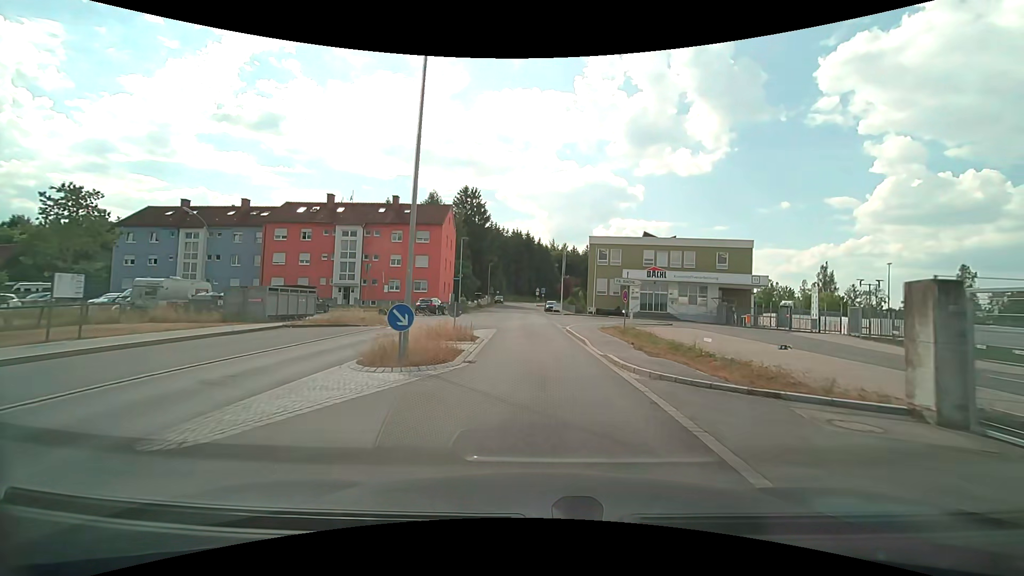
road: unclassified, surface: asphalt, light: Day
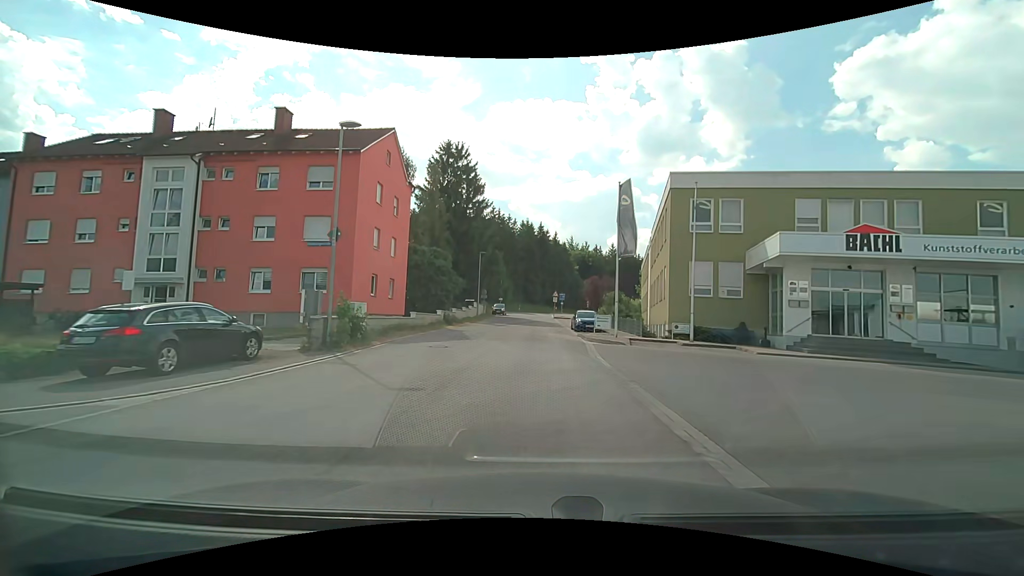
(-0.3, +32.0) m; -2°
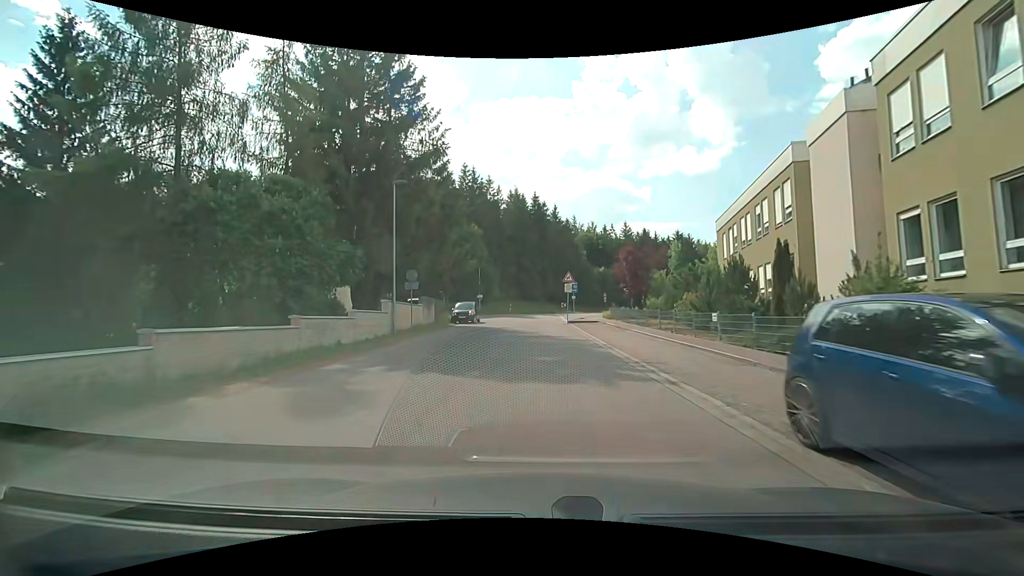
(+0.2, +31.8) m; 0°
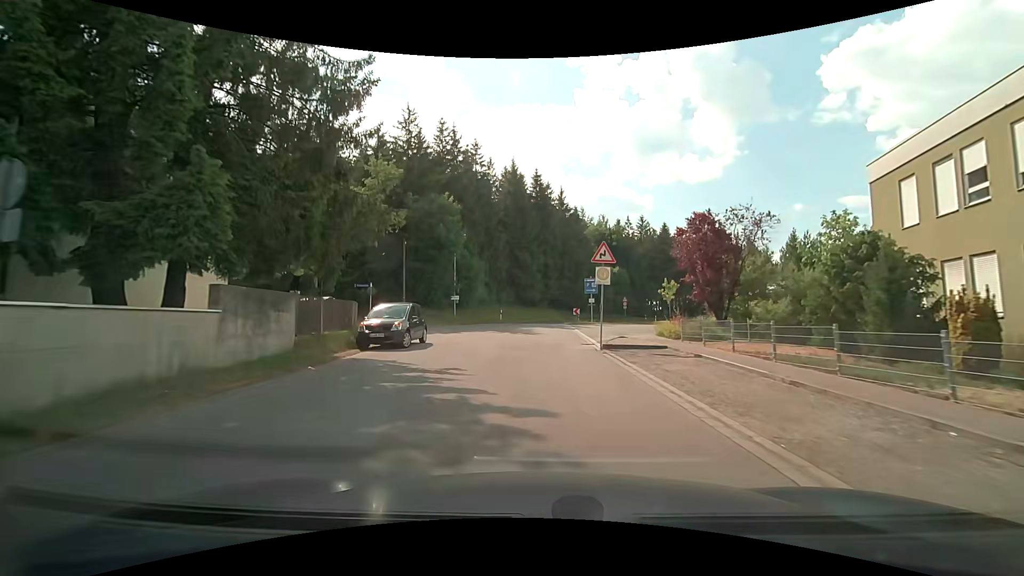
(+0.2, +18.9) m; 0°
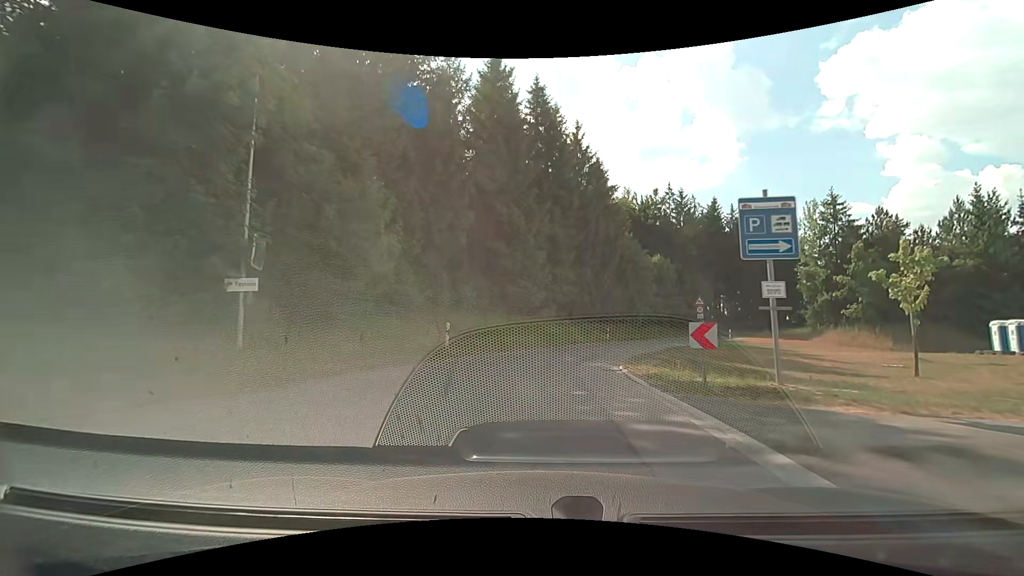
(+0.1, +30.7) m; 0°
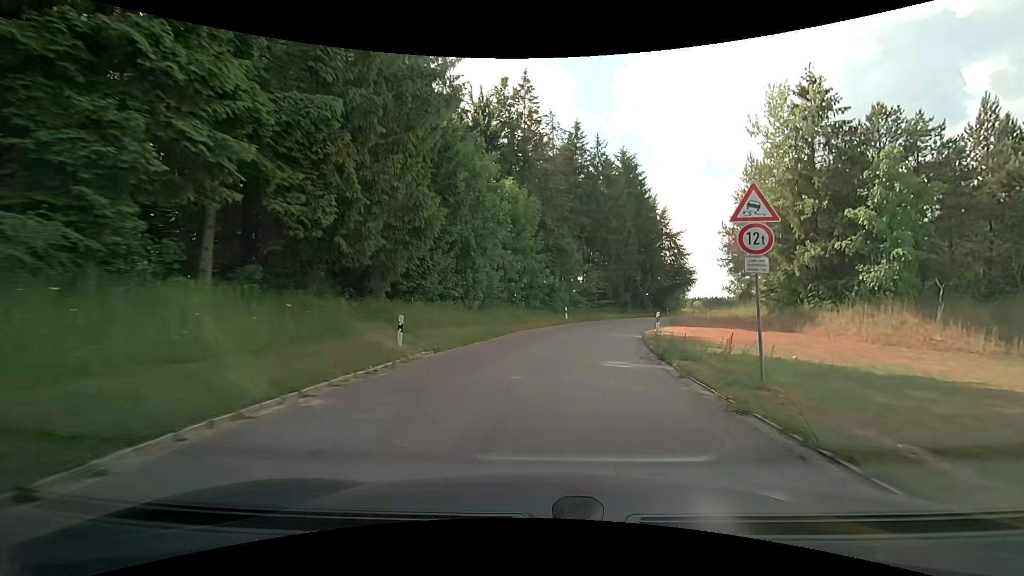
(+4.3, +29.7) m; +21°
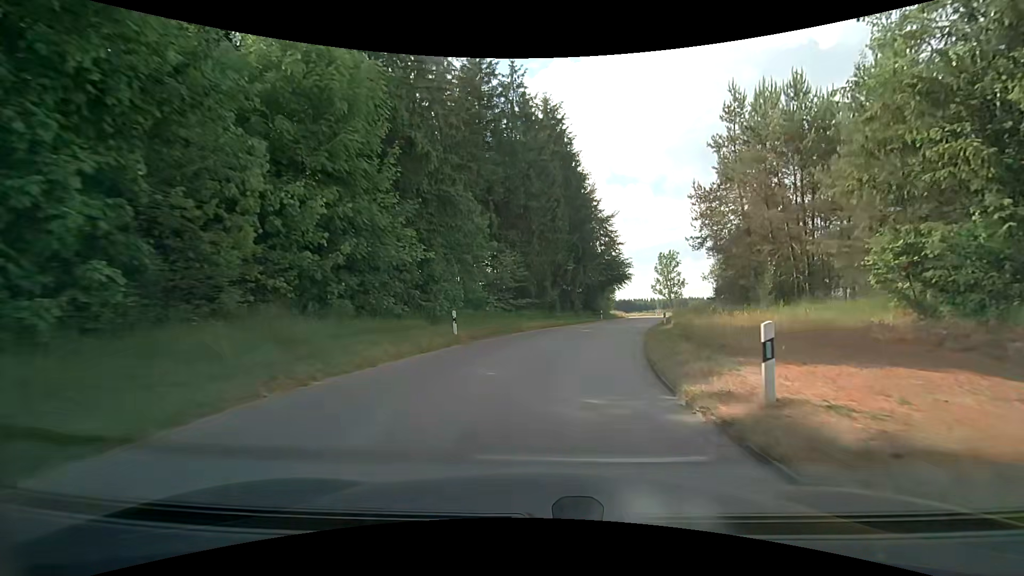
(+1.6, +18.9) m; +9°
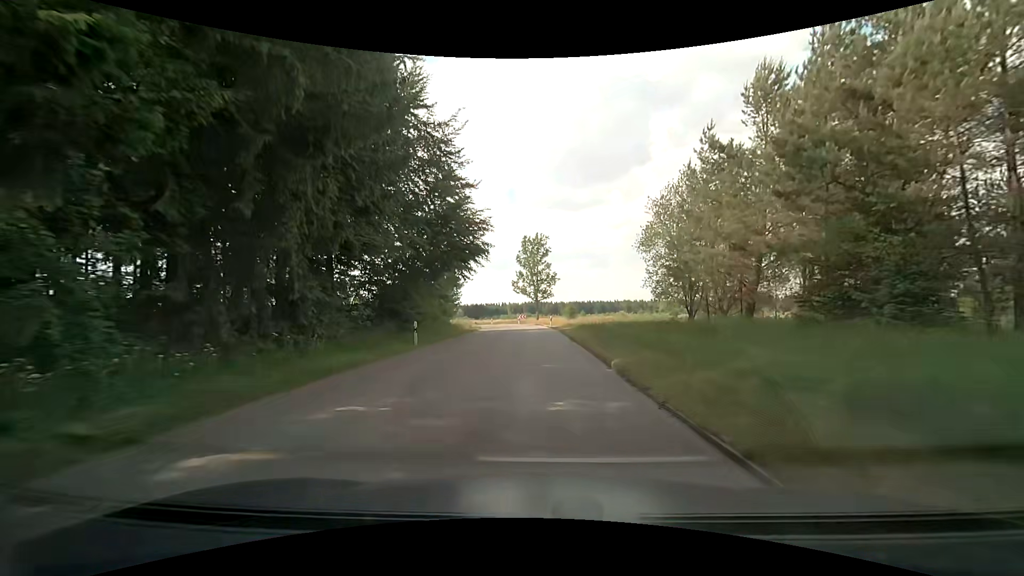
(+5.4, +33.7) m; +17°
(0, +10) (0, +20) (0, +30) (0, +40) (-1, +50) (-2, +60) (-4, +70) (-7, +79) (-11, +88) (-16, +97) m
